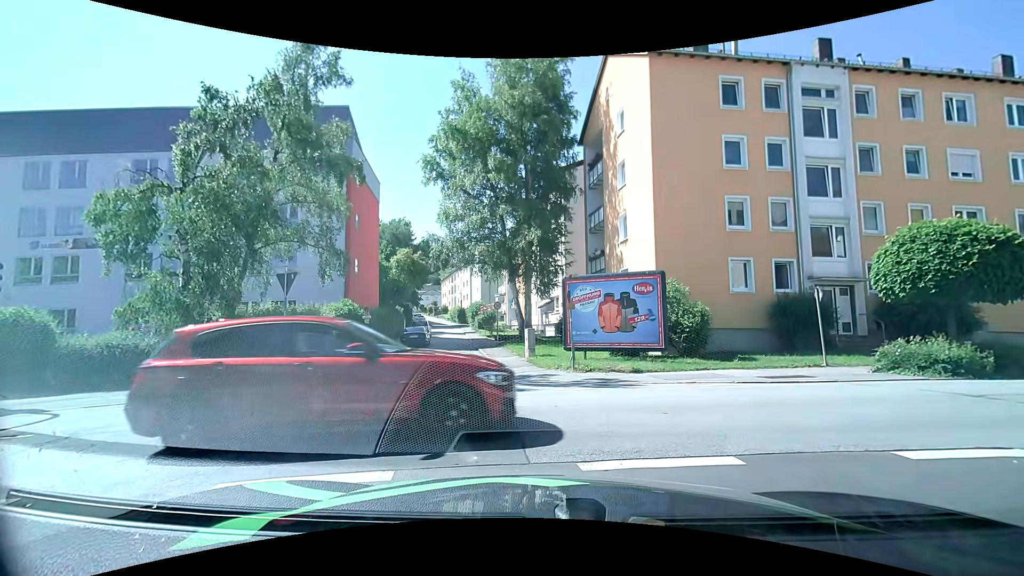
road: residential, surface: asphalt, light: Day
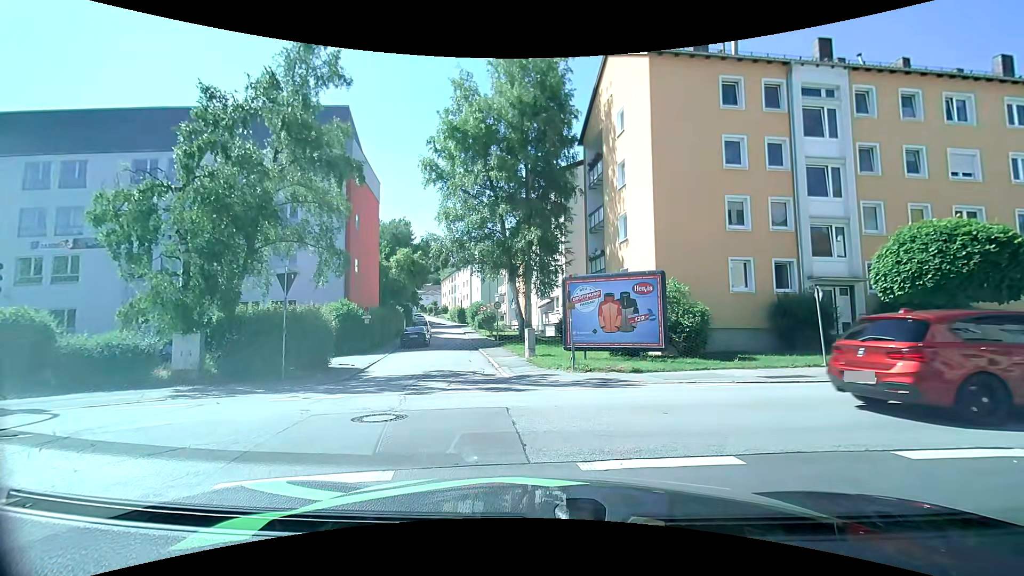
(0.0, 0.0) m; 0°
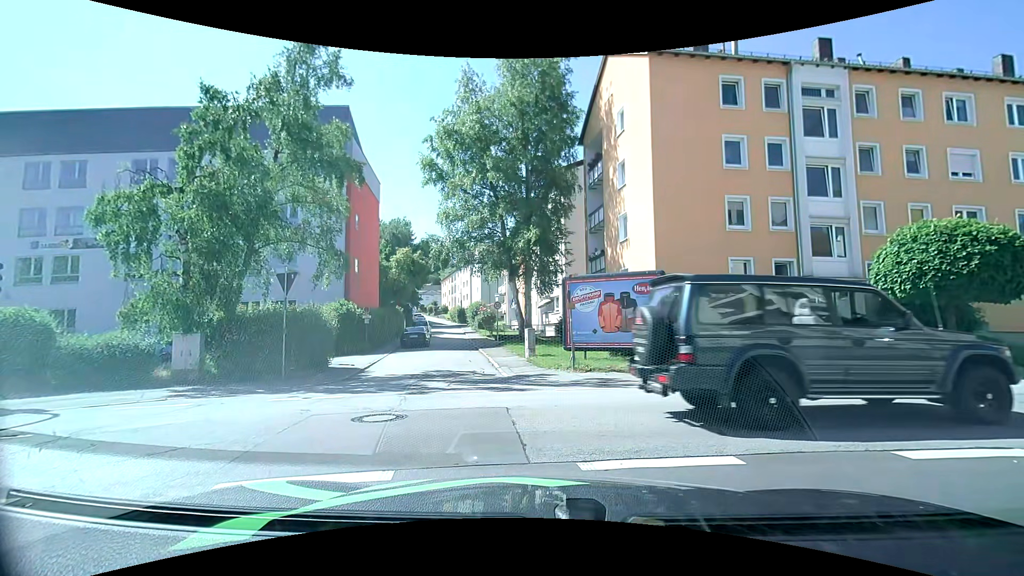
(0.0, 0.0) m; 0°
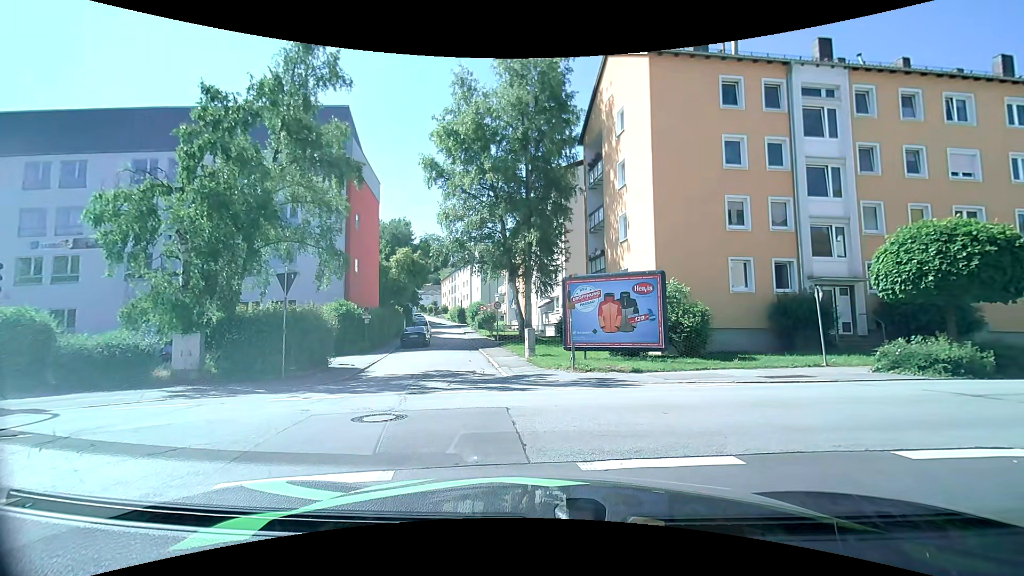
(0.0, 0.0) m; 0°
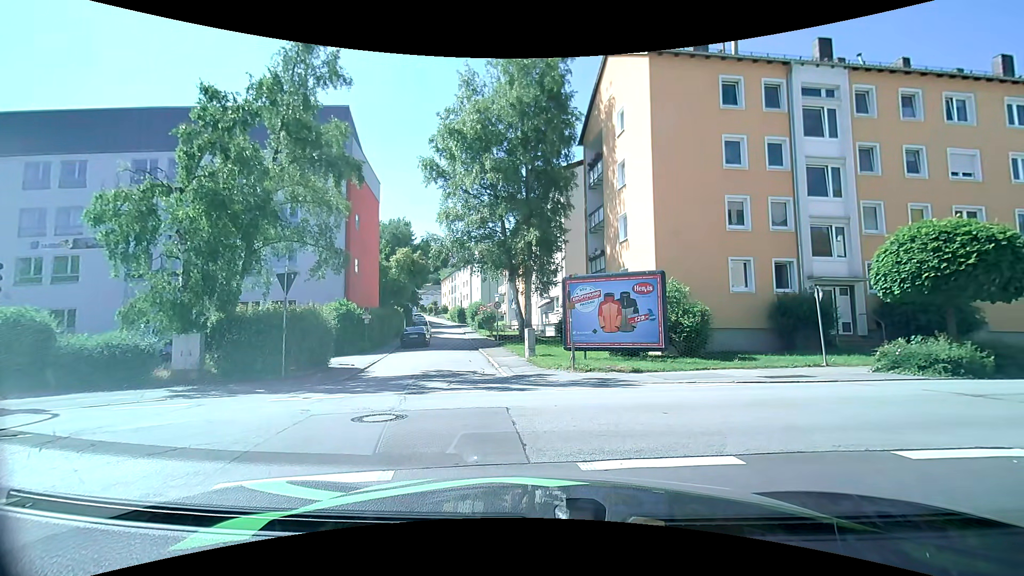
(0.0, 0.0) m; 0°
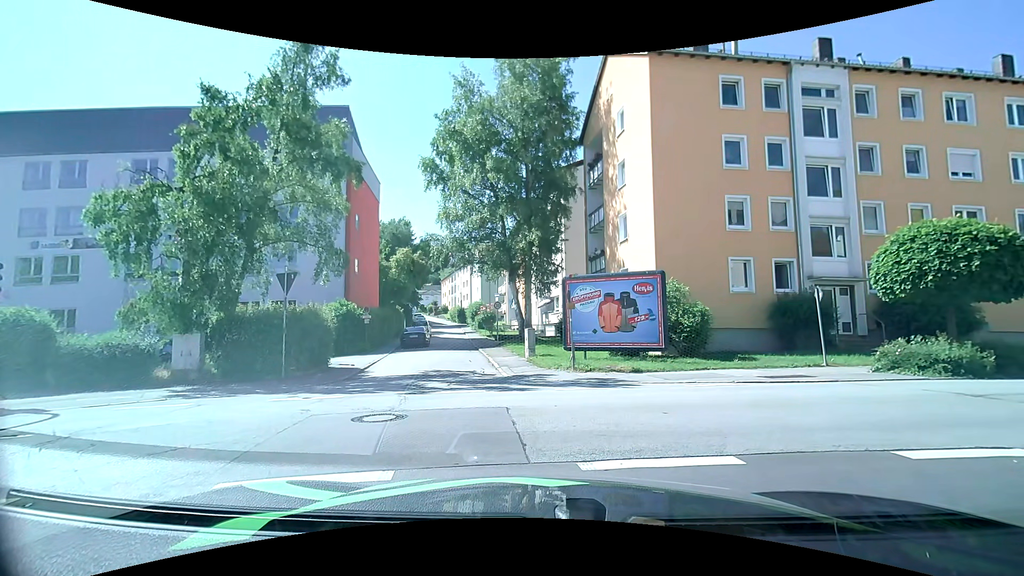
(0.0, 0.0) m; 0°
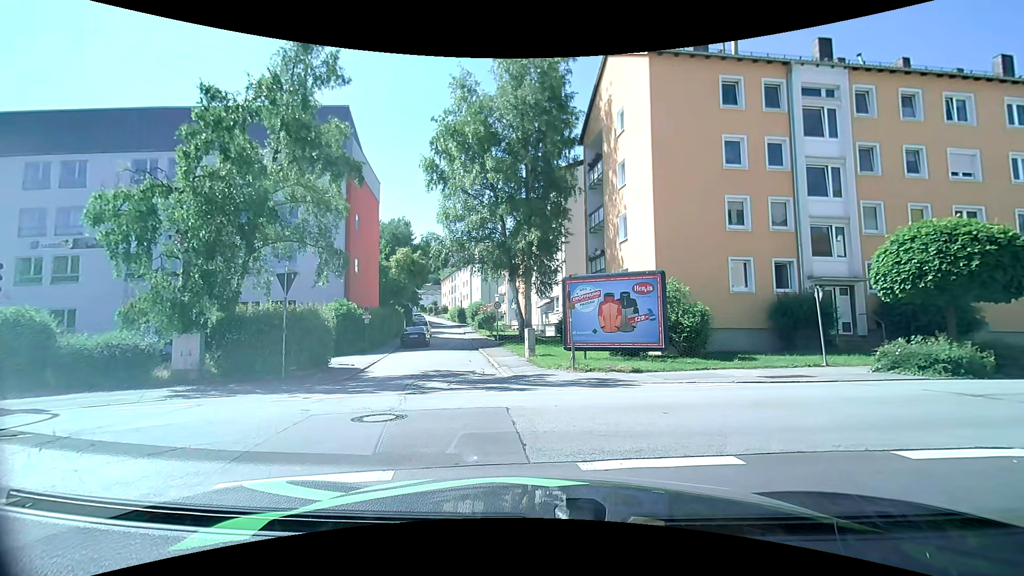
(0.0, 0.0) m; 0°
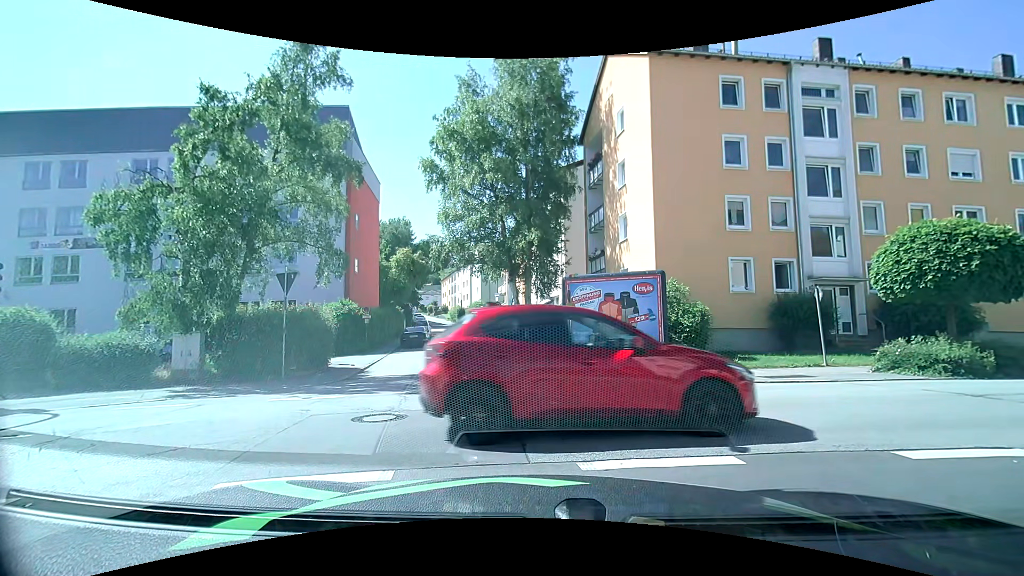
(0.0, 0.0) m; 0°
